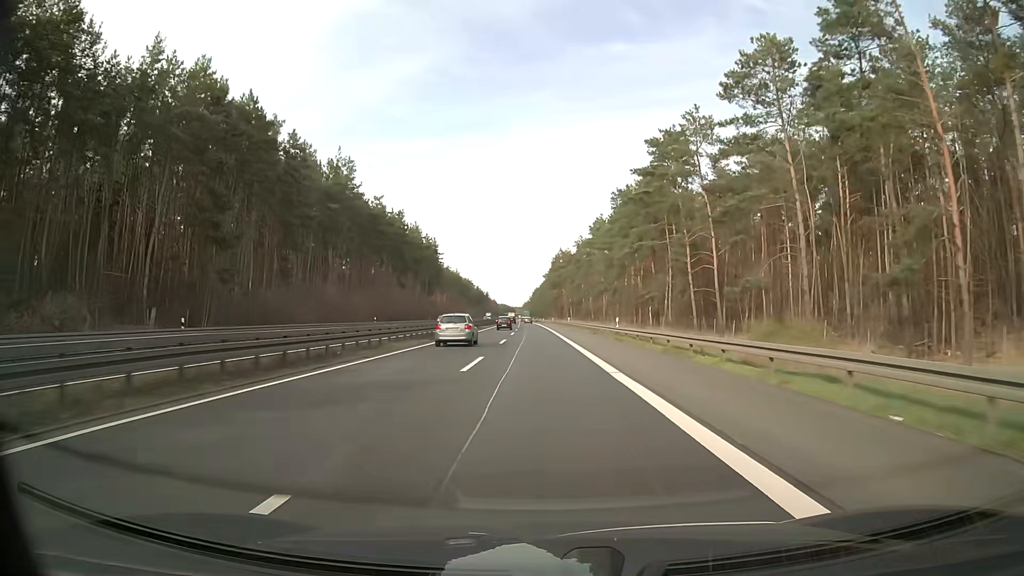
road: trunk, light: Day
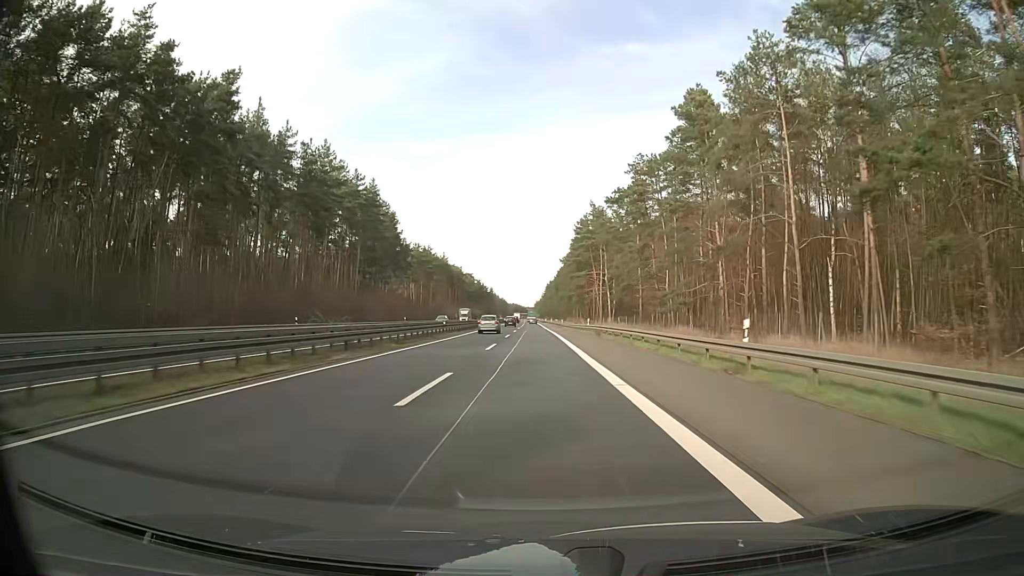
(-0.8, +79.3) m; -1°
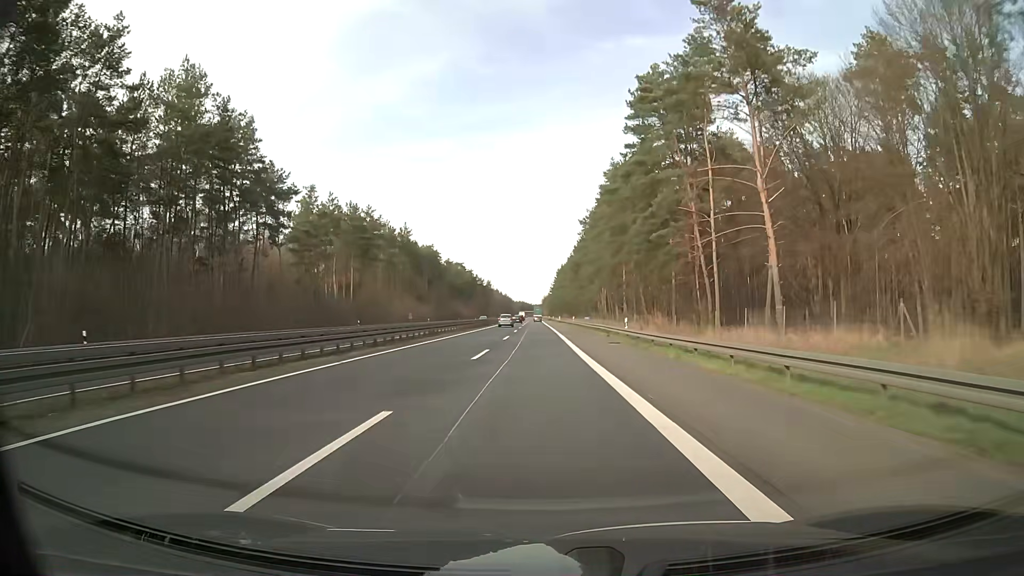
(-0.9, +79.2) m; -1°
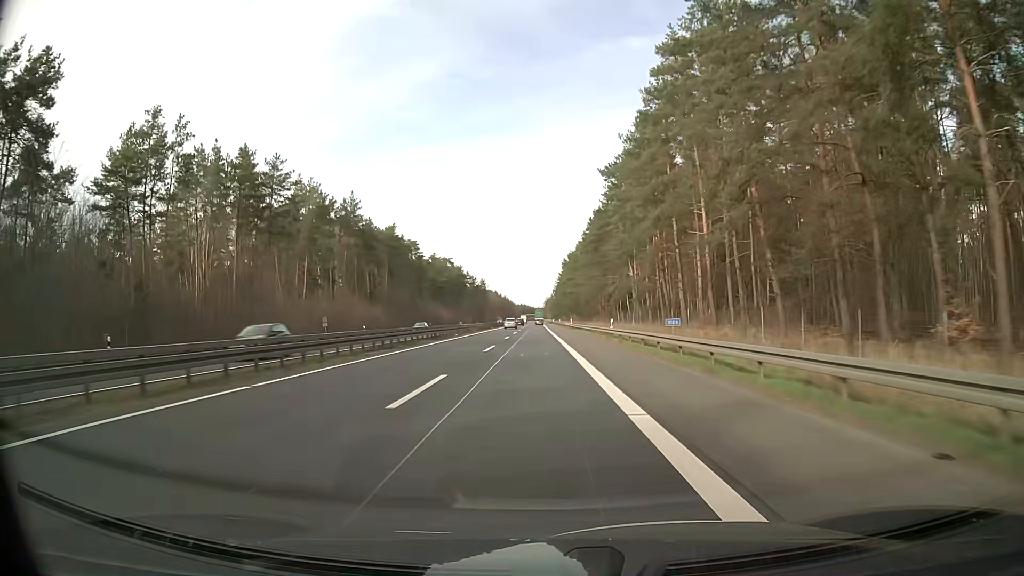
(-0.1, +47.5) m; 0°
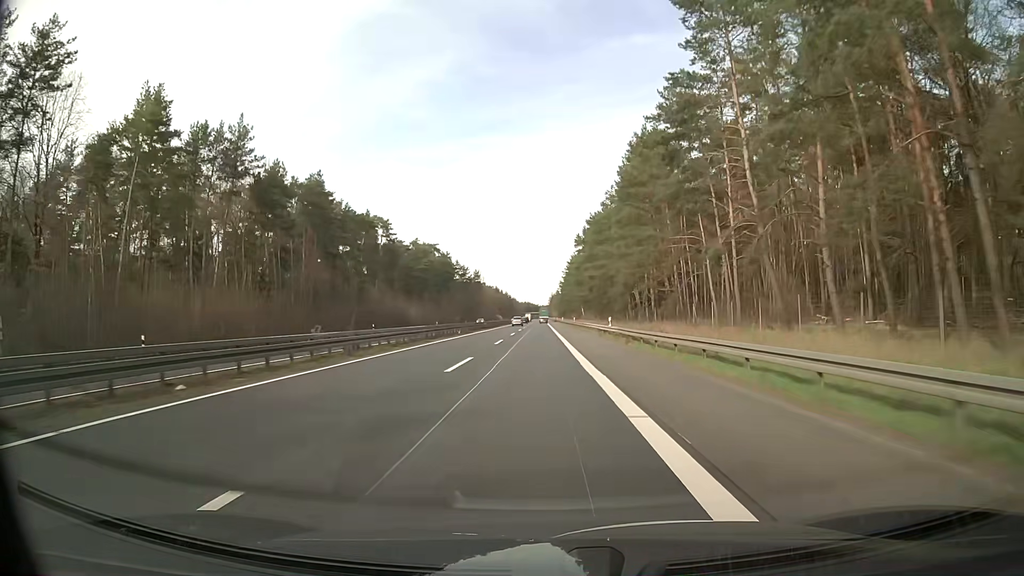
(-0.1, +47.4) m; 0°
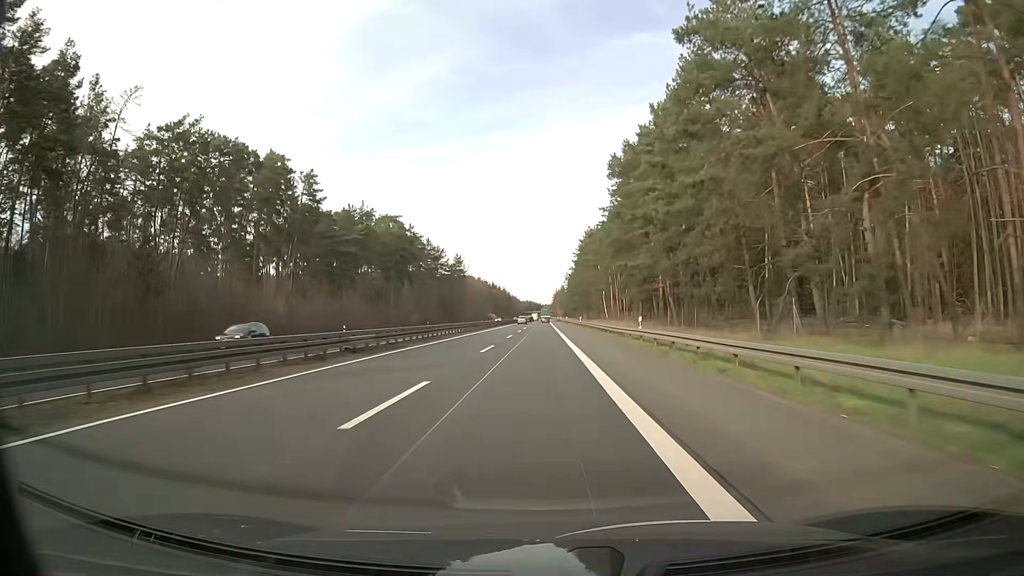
(0.0, +63.1) m; 0°
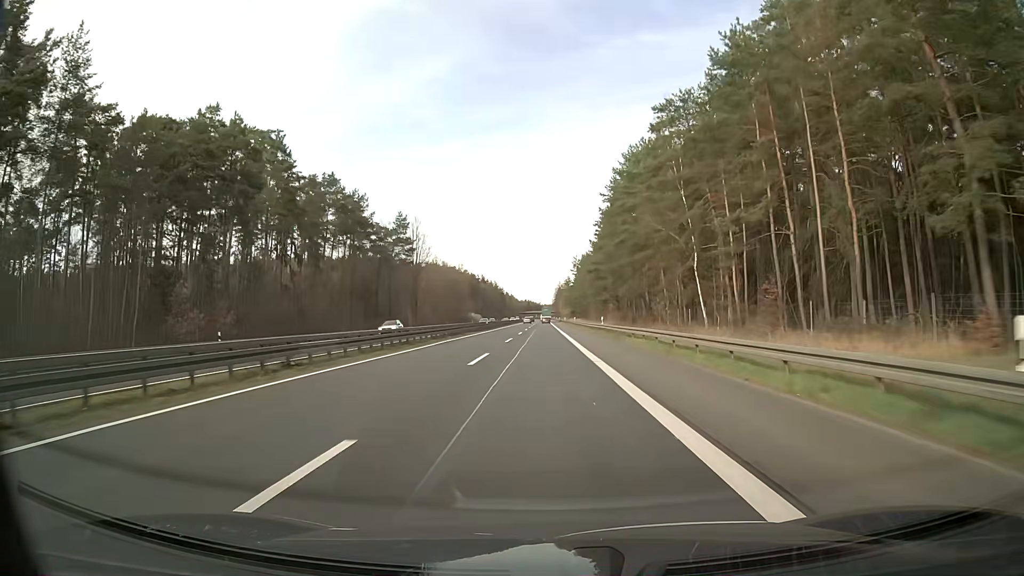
(-0.3, +79.0) m; 0°
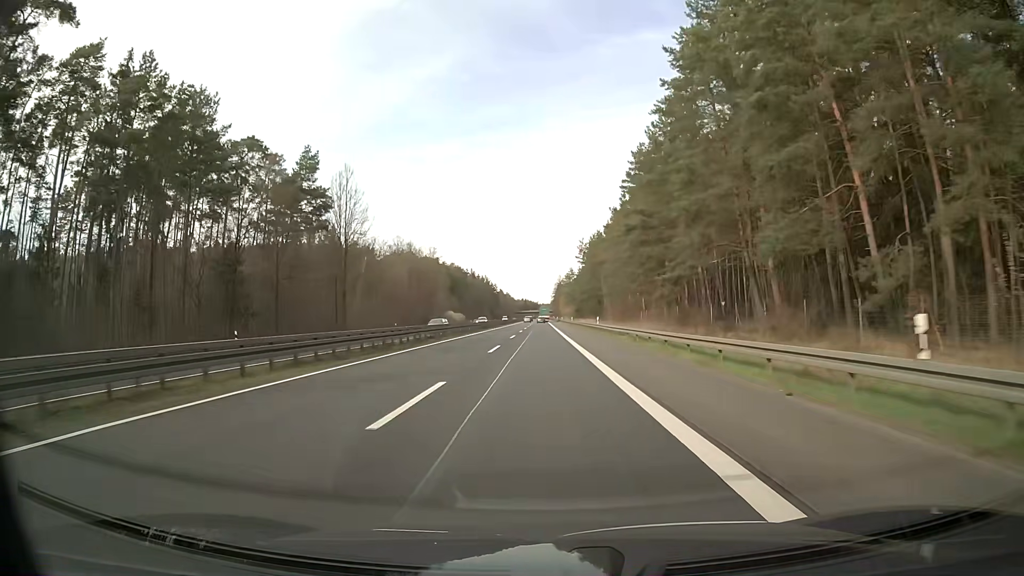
(+0.2, +47.5) m; 0°
(0, +10) (0, +20) (0, +30) (0, +40) (0, +50) (0, +60) (0, +70) (0, +80) (0, +90) (+1, +100) m
